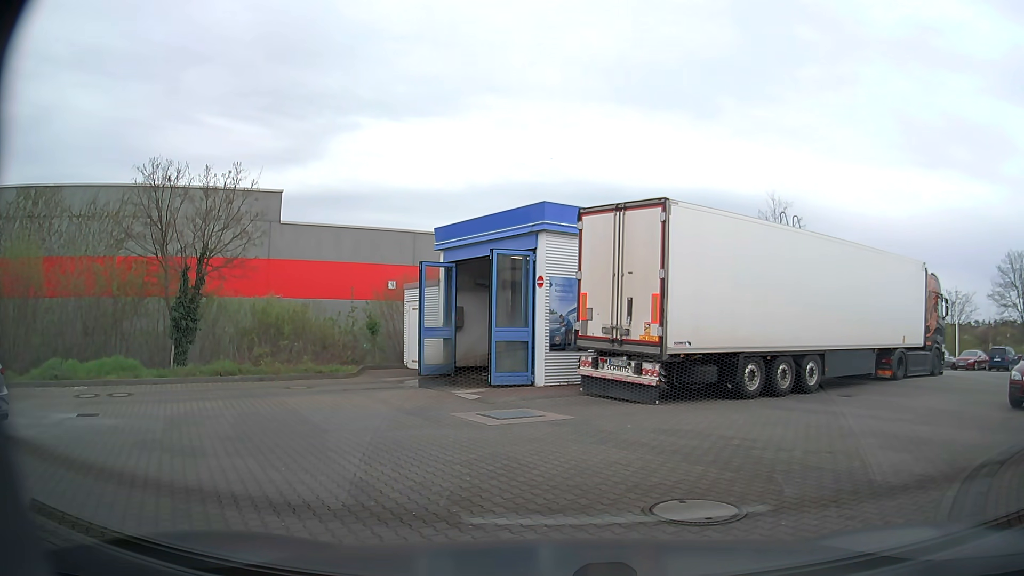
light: Day
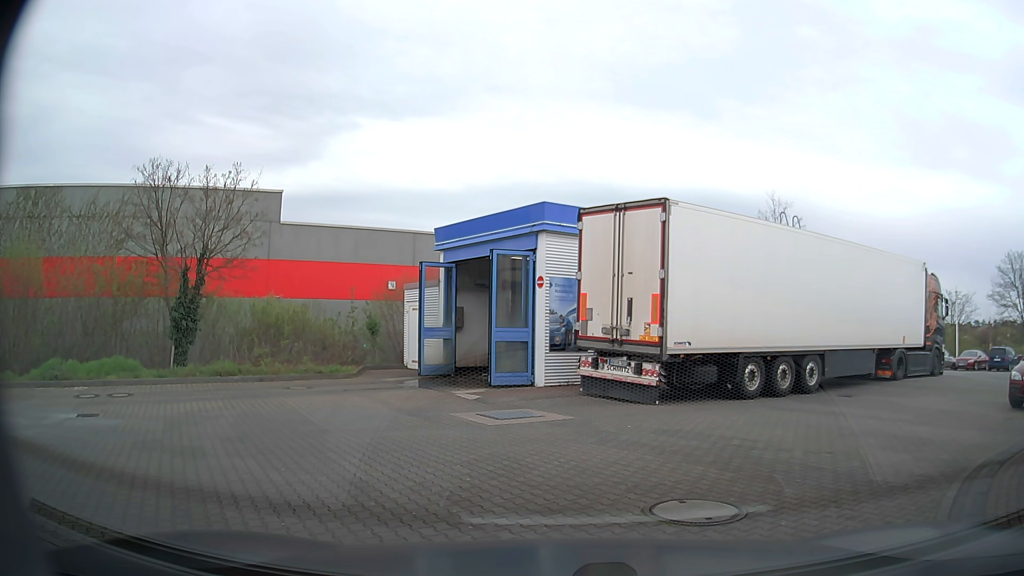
(0.0, +0.1) m; 0°
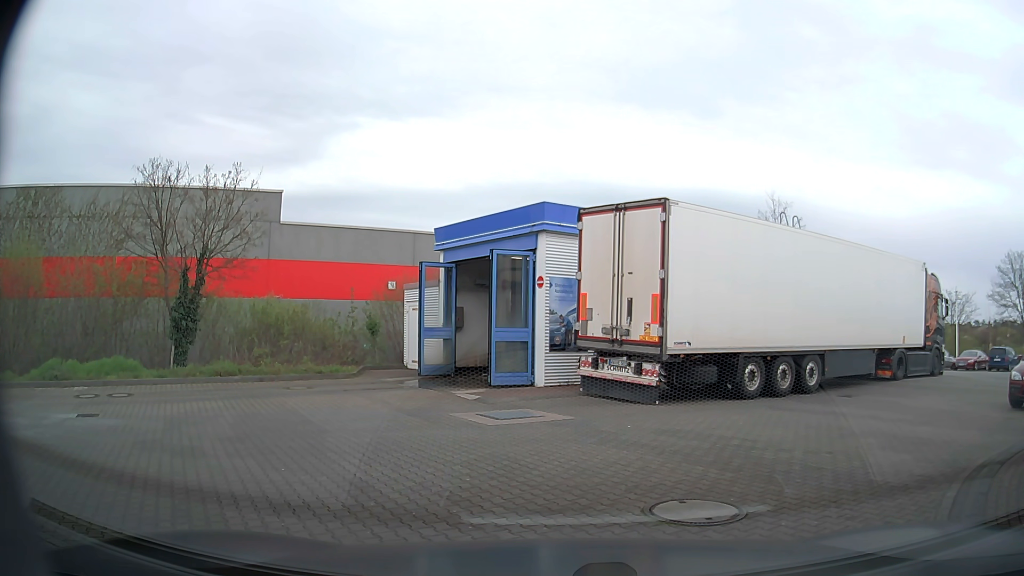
(0.0, 0.0) m; 0°
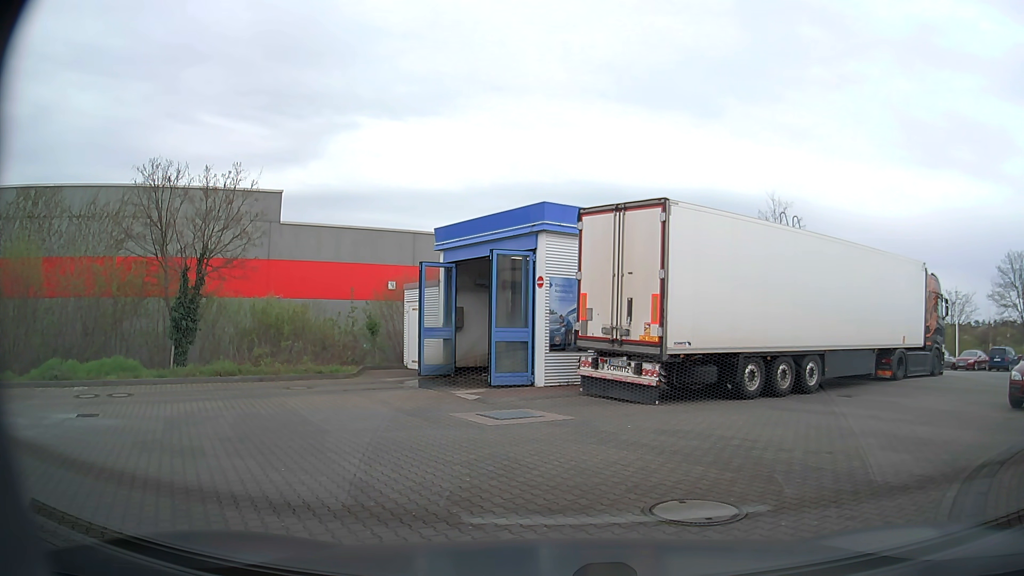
(0.0, 0.0) m; 0°
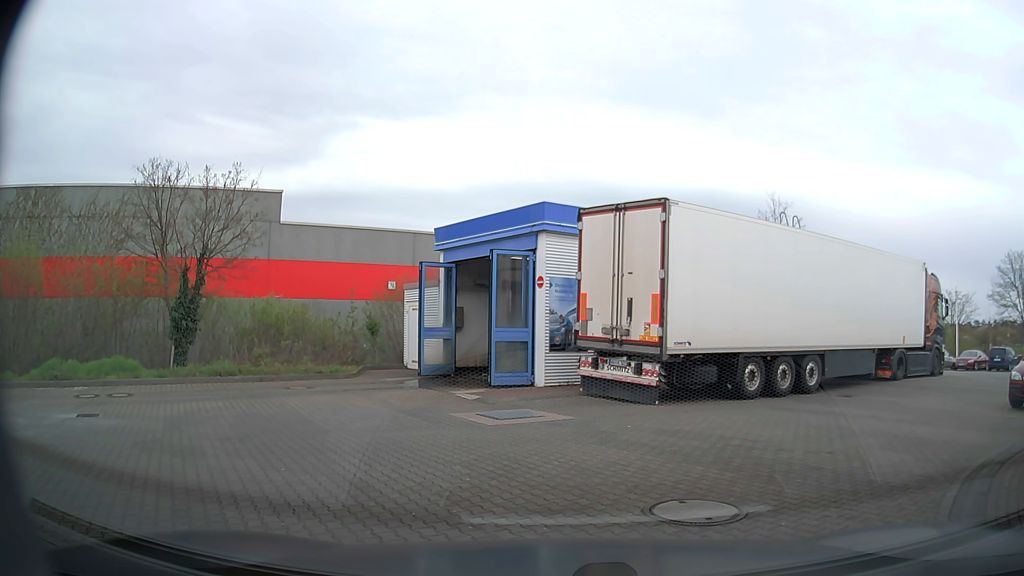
(0.0, 0.0) m; 0°
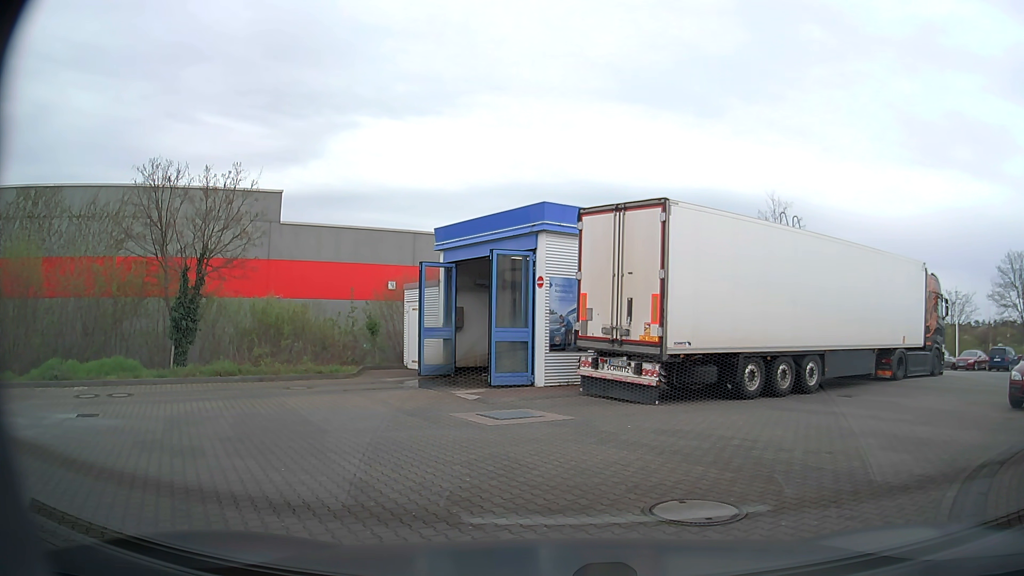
(0.0, 0.0) m; 0°
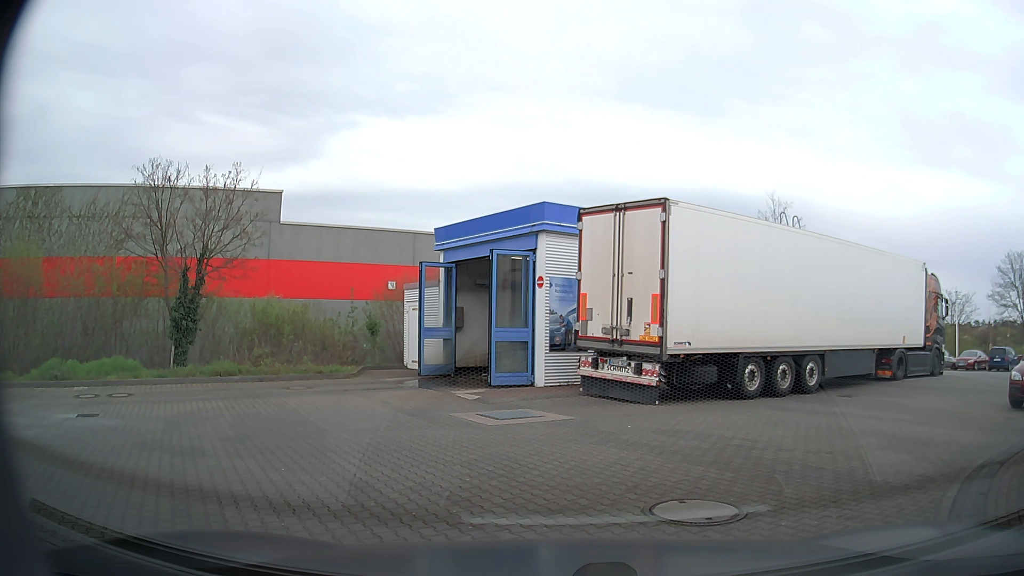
(0.0, 0.0) m; 0°
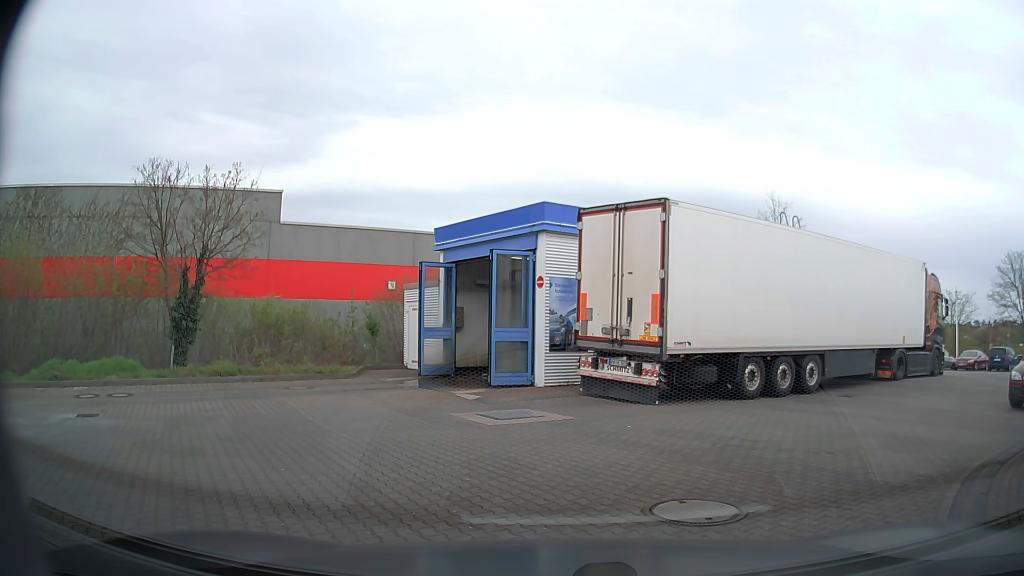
(0.0, 0.0) m; 0°
